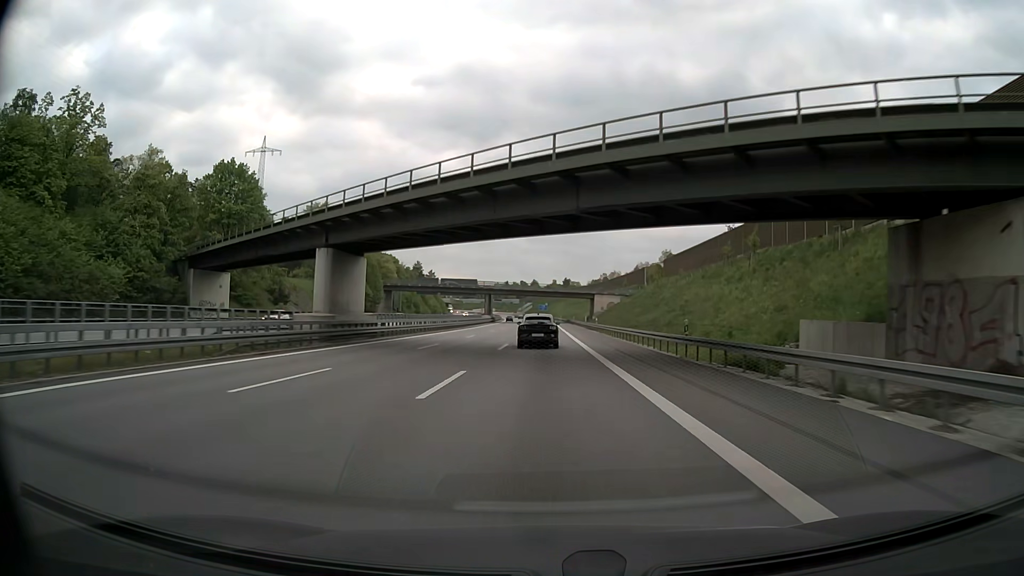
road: motorway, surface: asphalt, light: Day
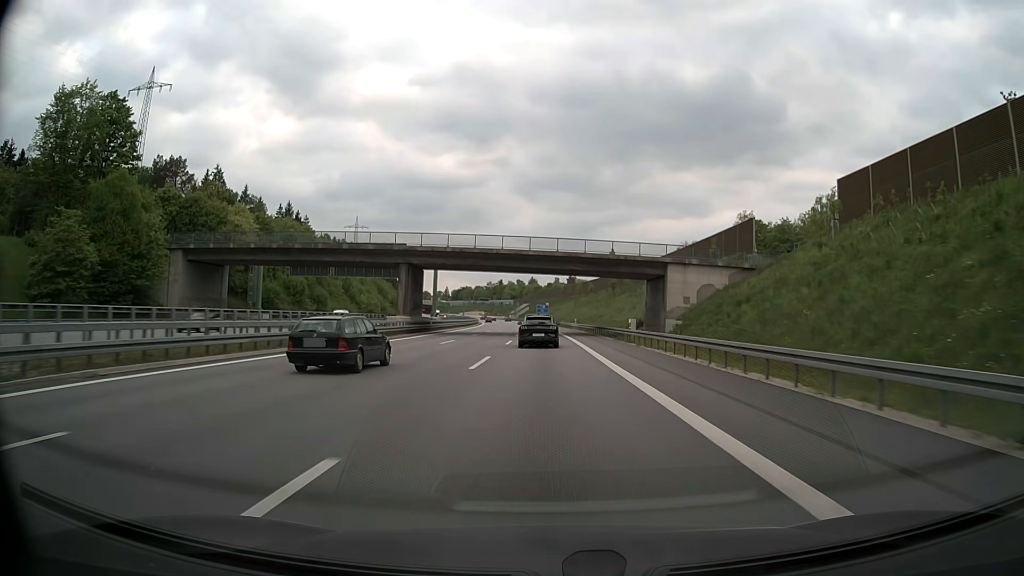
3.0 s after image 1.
(-0.1, +83.9) m; 0°
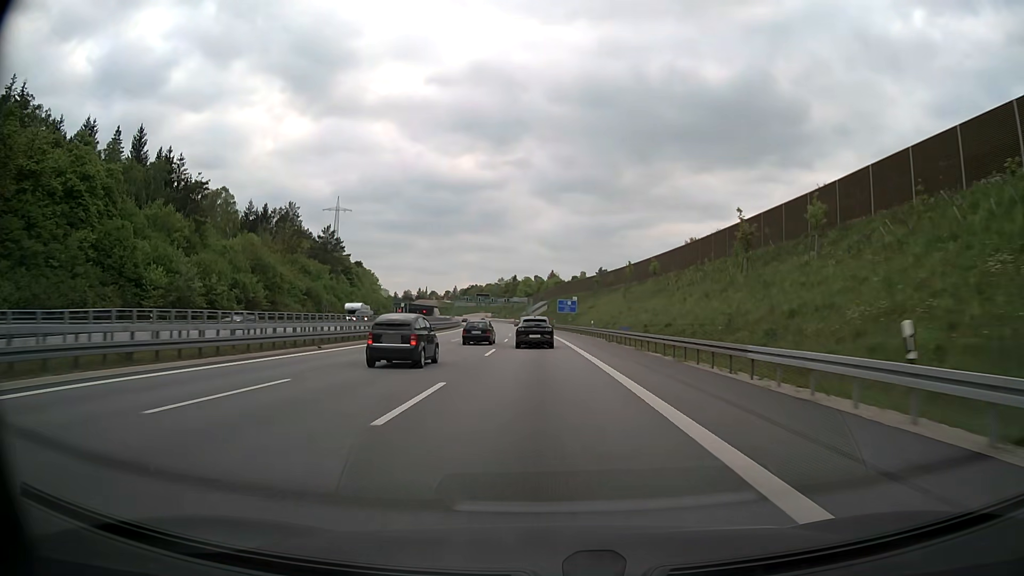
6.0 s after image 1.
(-0.9, +82.8) m; -1°
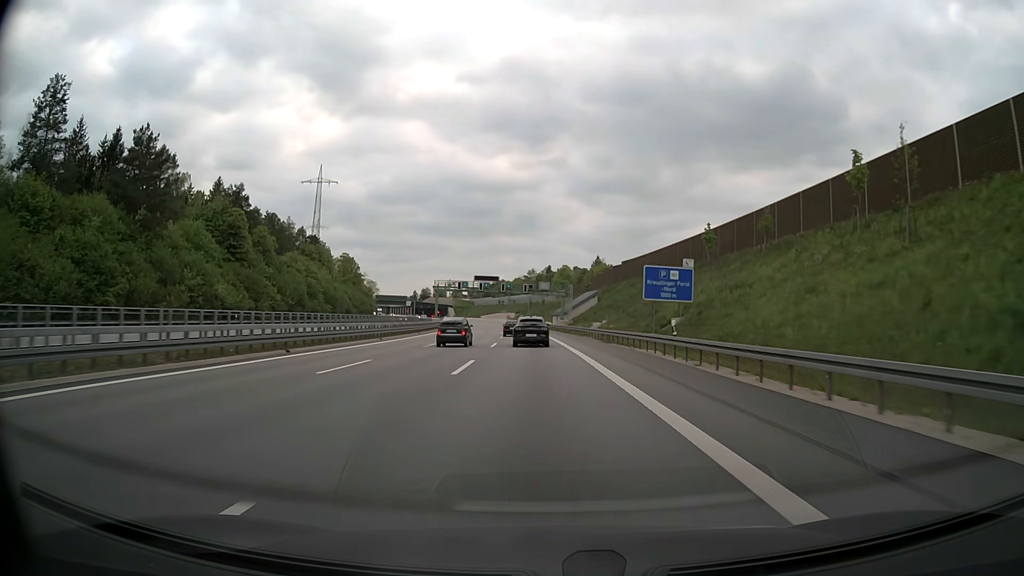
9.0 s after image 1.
(-2.7, +82.9) m; -4°
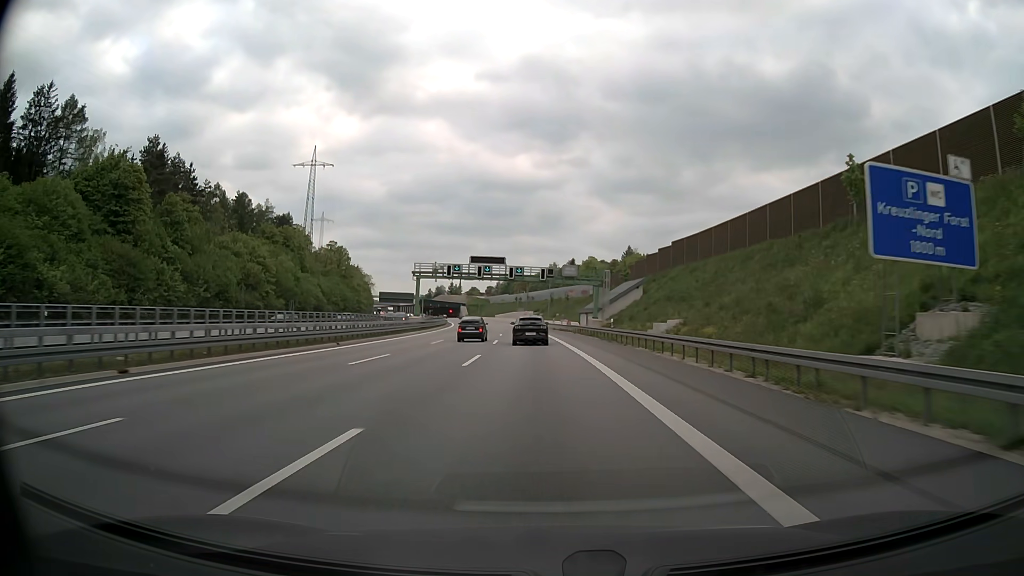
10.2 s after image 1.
(-0.5, +33.4) m; -2°
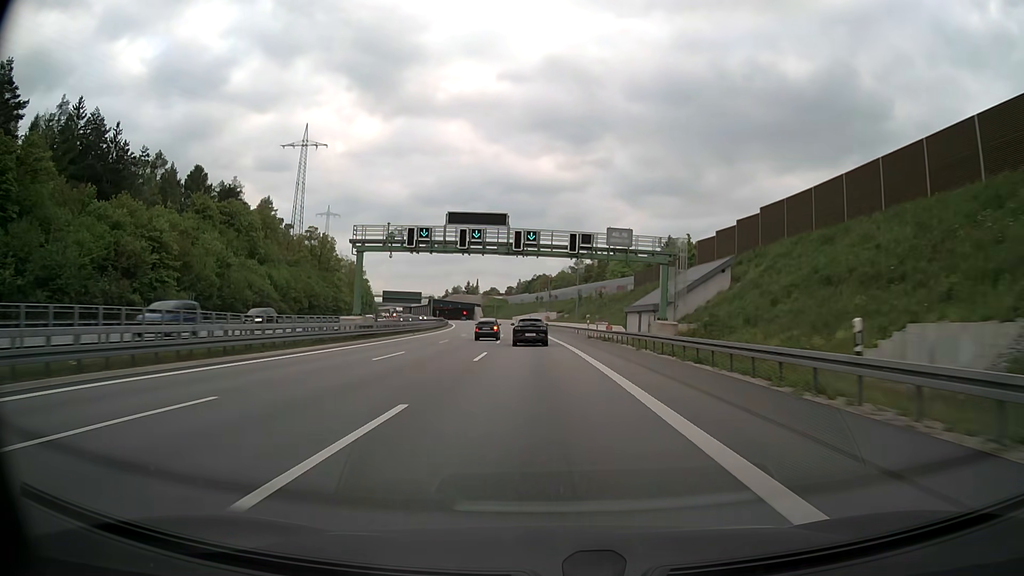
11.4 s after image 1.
(-0.7, +33.6) m; -2°
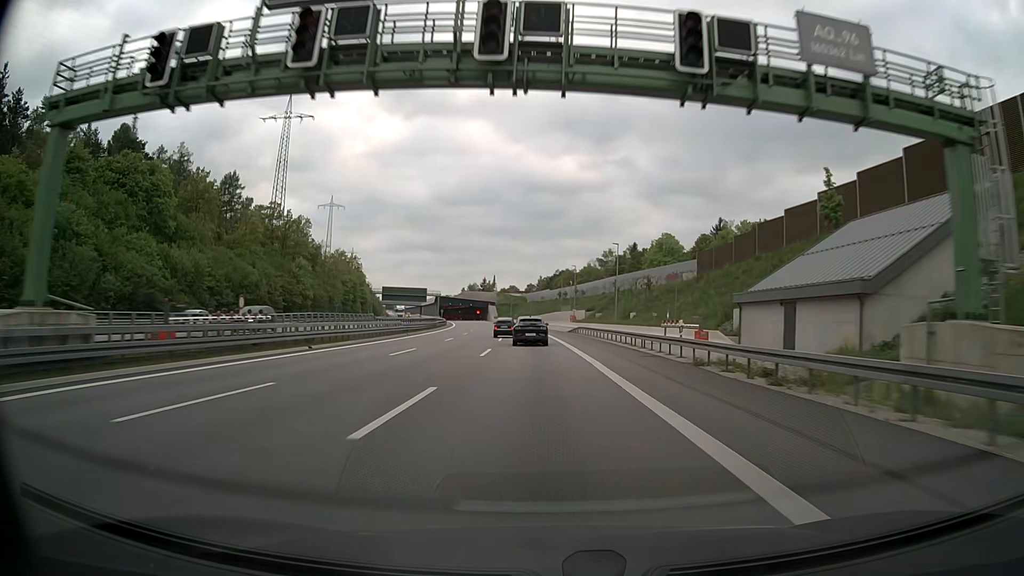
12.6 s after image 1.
(-0.6, +33.8) m; -2°
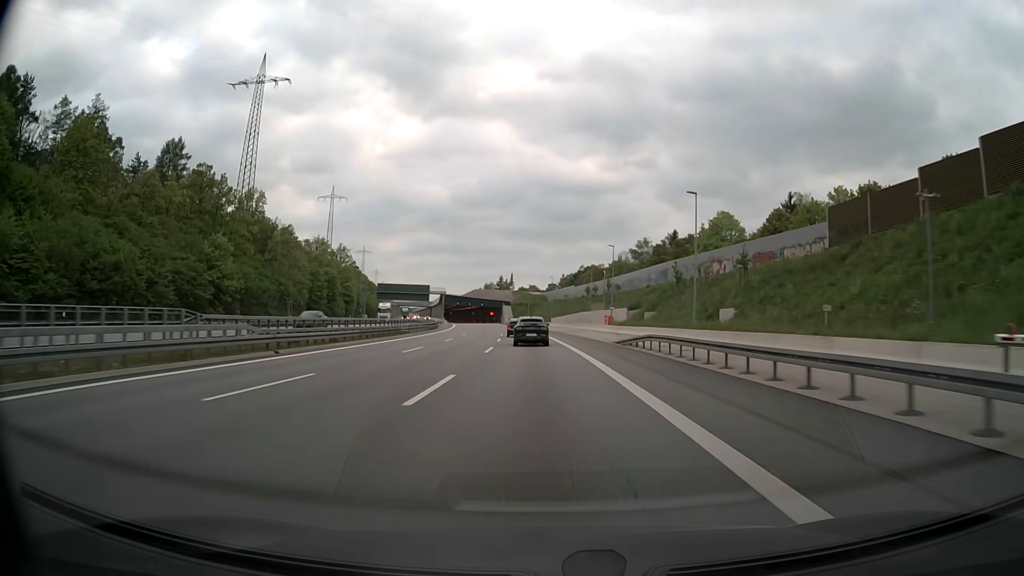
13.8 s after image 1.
(-0.5, +33.9) m; -2°
(0, +10) (0, +20) (0, +30) (-1, +40) (-1, +50) (-2, +60) (-3, +70) (-3, +80) (-4, +90) (-5, +100) m
